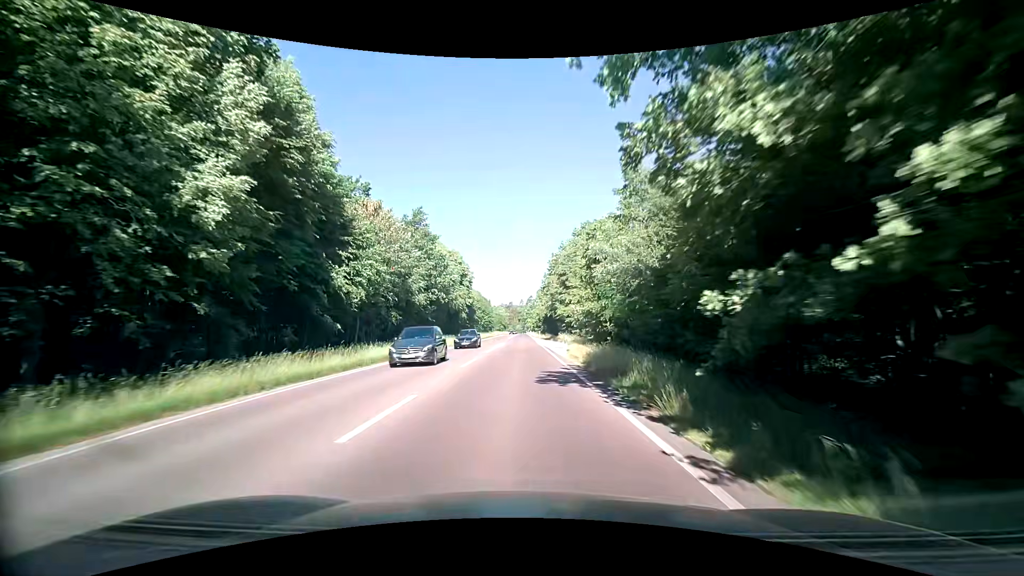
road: secondary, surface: asphalt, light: Day
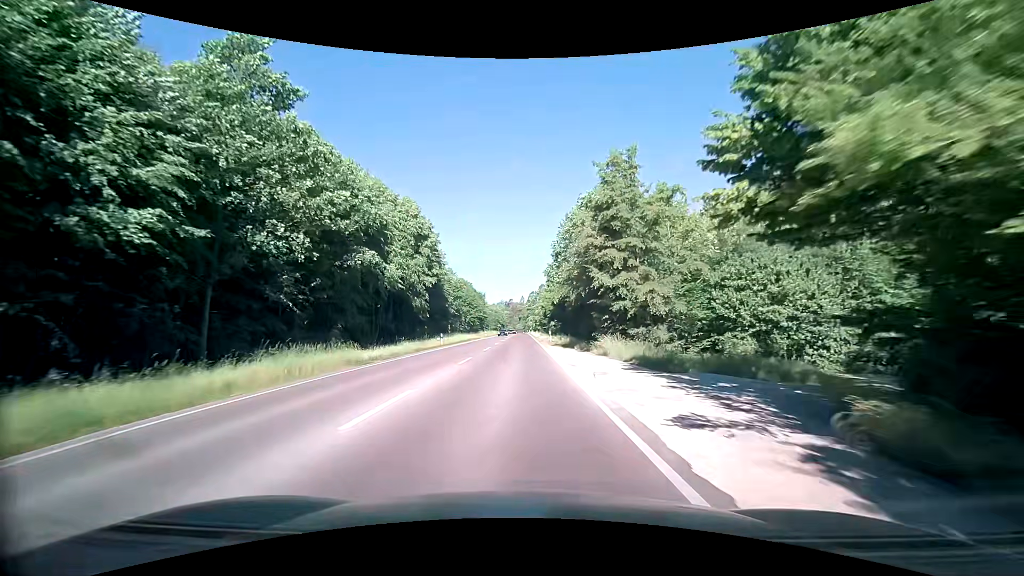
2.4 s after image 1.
(+0.1, +35.1) m; -1°
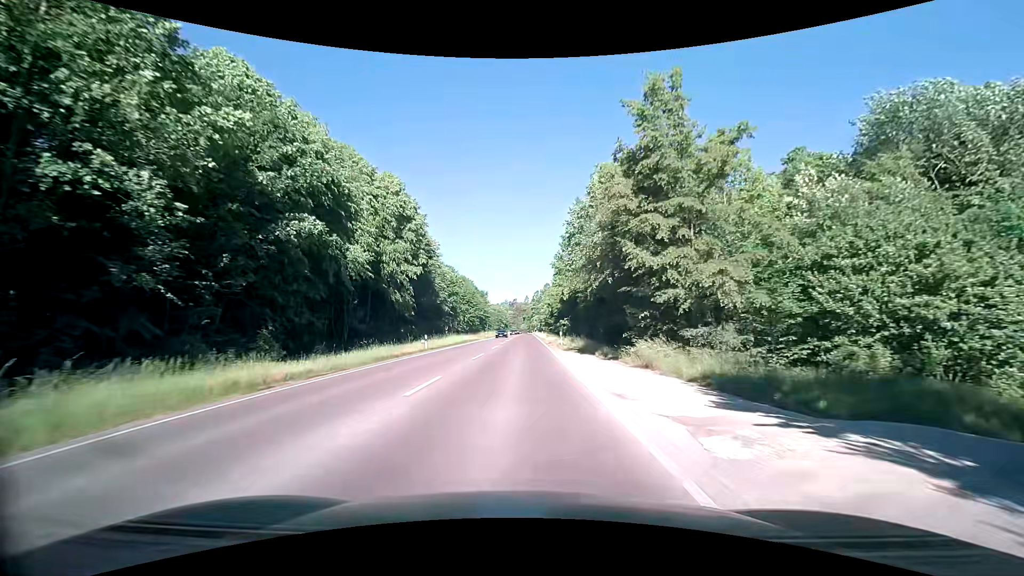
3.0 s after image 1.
(+0.1, +8.9) m; 0°
(0, +10) (0, +20) (0, +30) (0, +40) (0, +50) (0, +60) (0, +70) (0, +80) (0, +90) (0, +100) m
